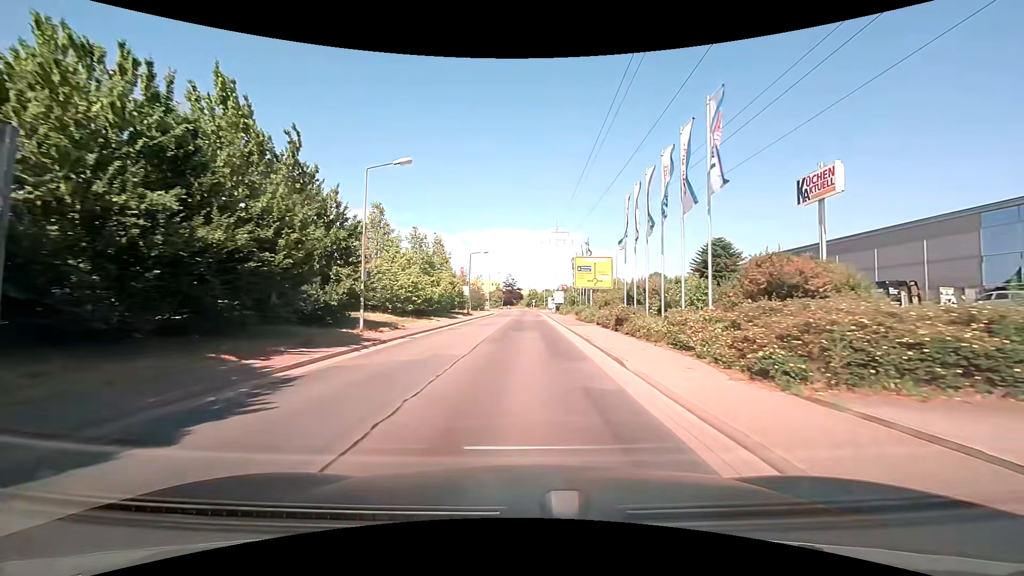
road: residential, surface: asphalt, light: Day
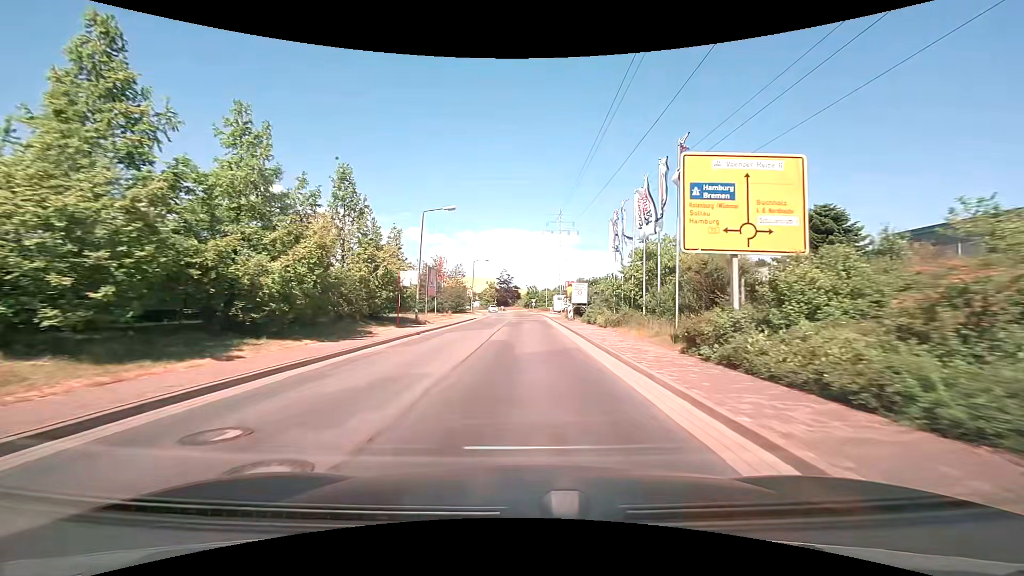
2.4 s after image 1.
(0.0, +27.5) m; 0°
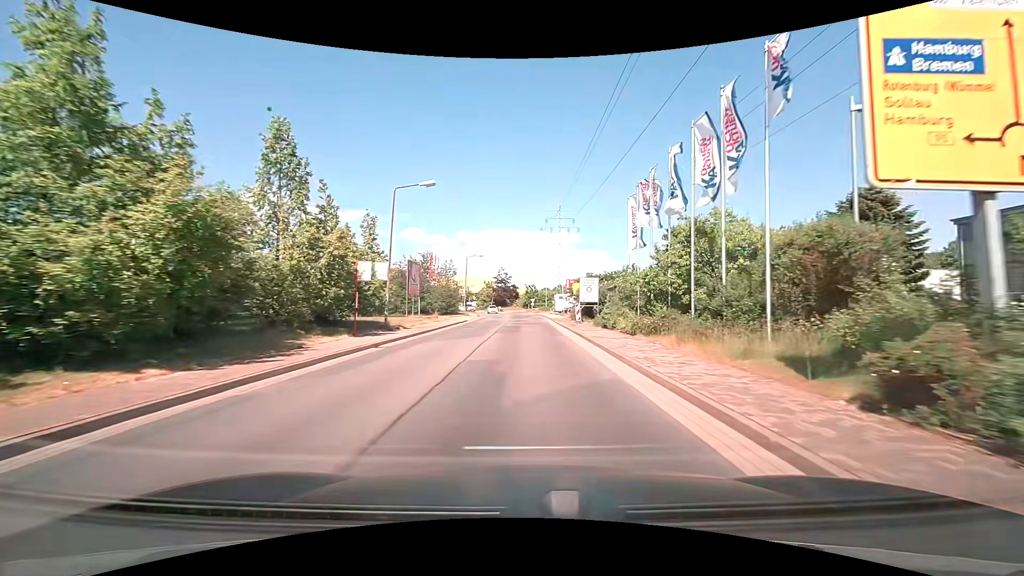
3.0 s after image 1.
(0.0, +6.9) m; +1°
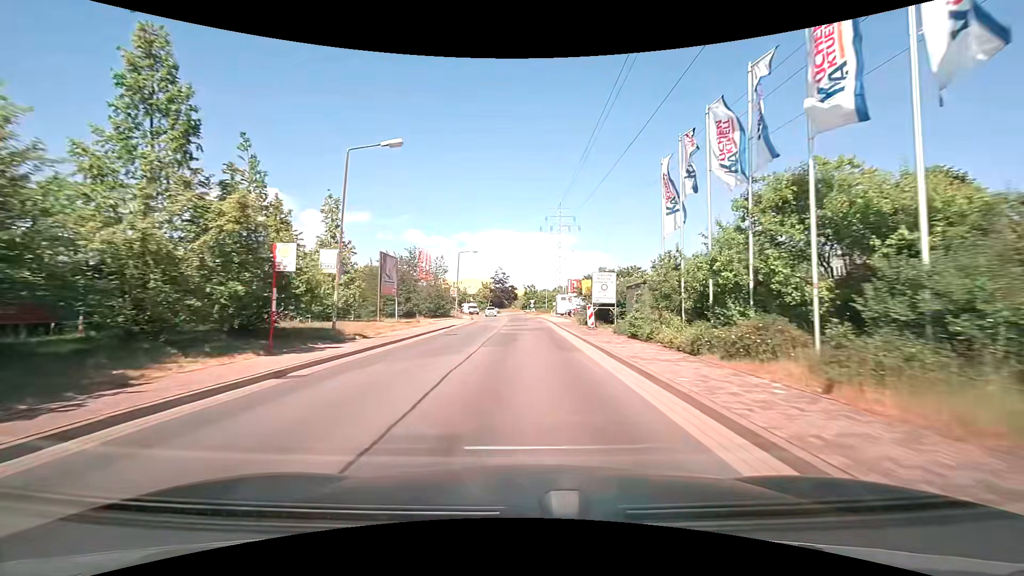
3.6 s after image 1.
(0.0, +6.9) m; 0°
